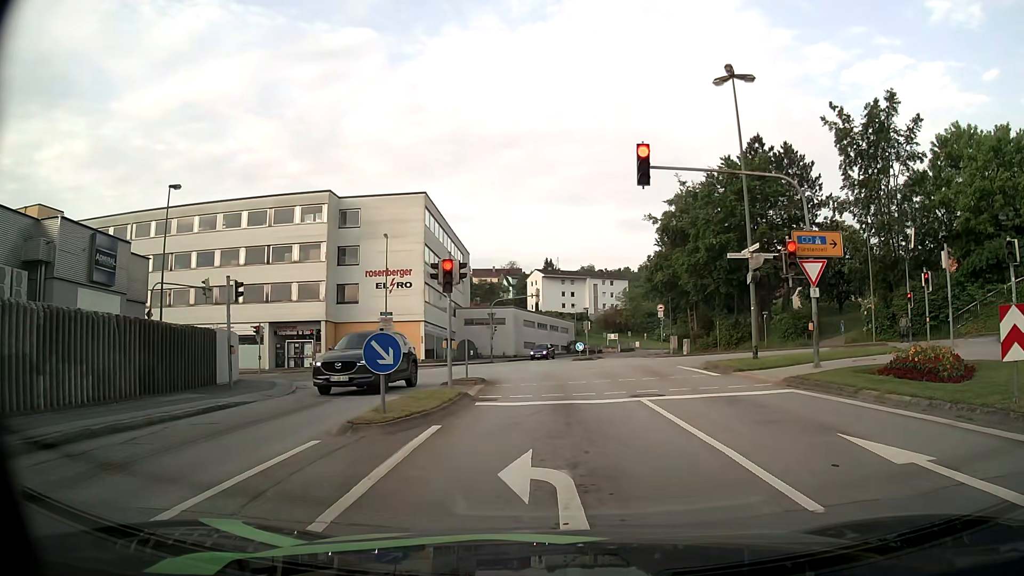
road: tertiary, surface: asphalt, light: Day
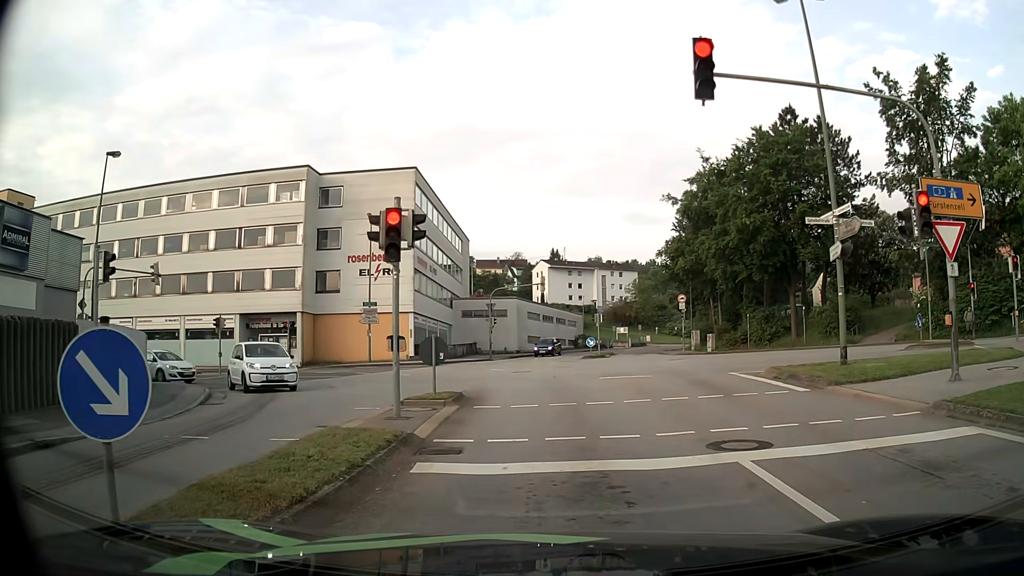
(+0.1, +6.6) m; +1°
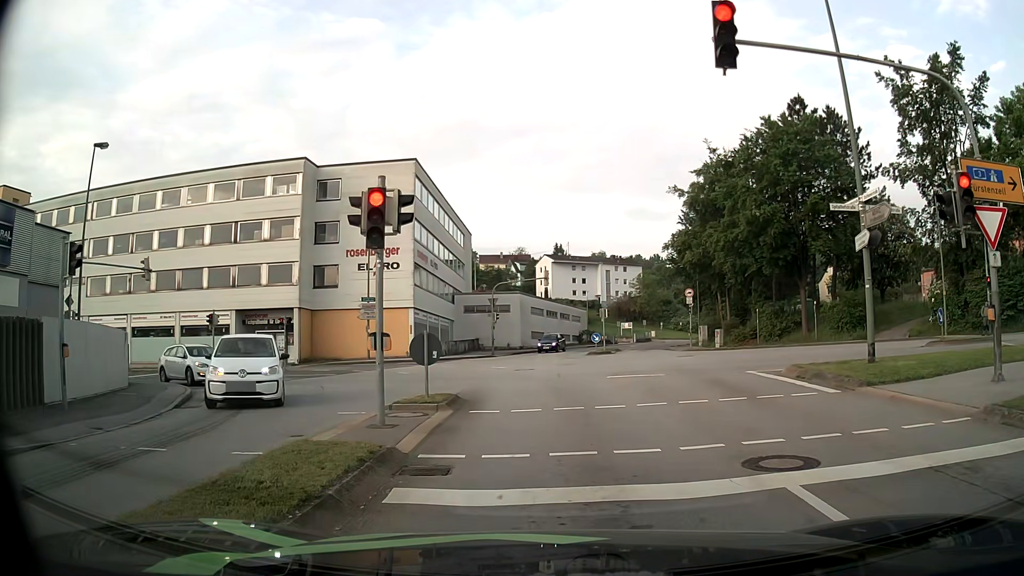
(0.0, +1.3) m; -2°
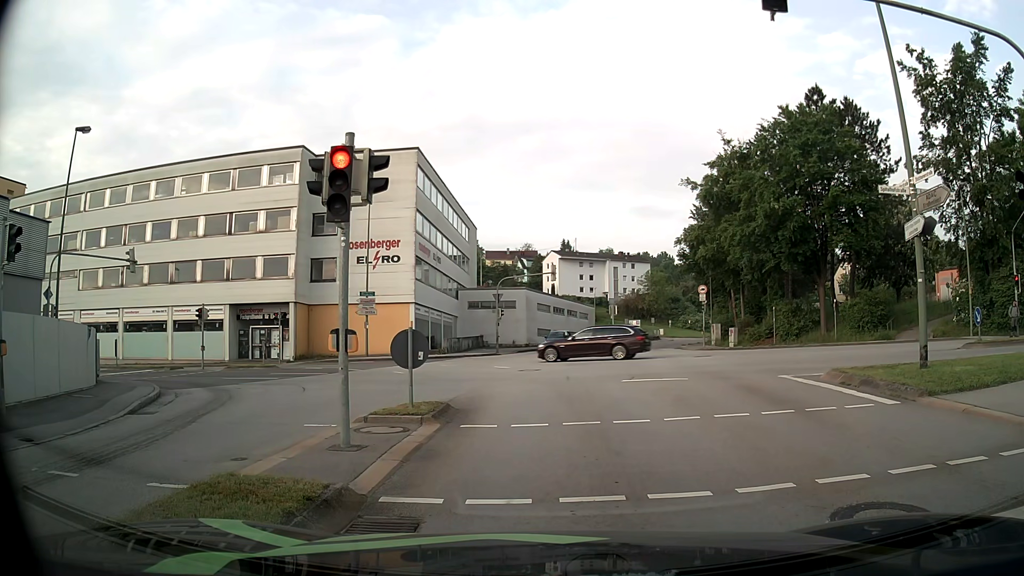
(0.0, +2.0) m; +1°
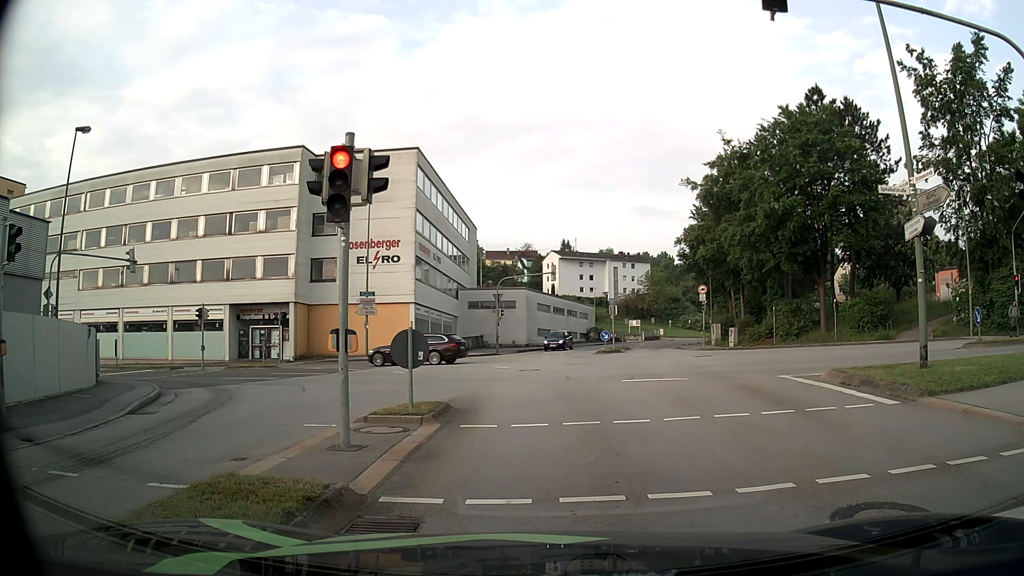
(0.0, 0.0) m; 0°
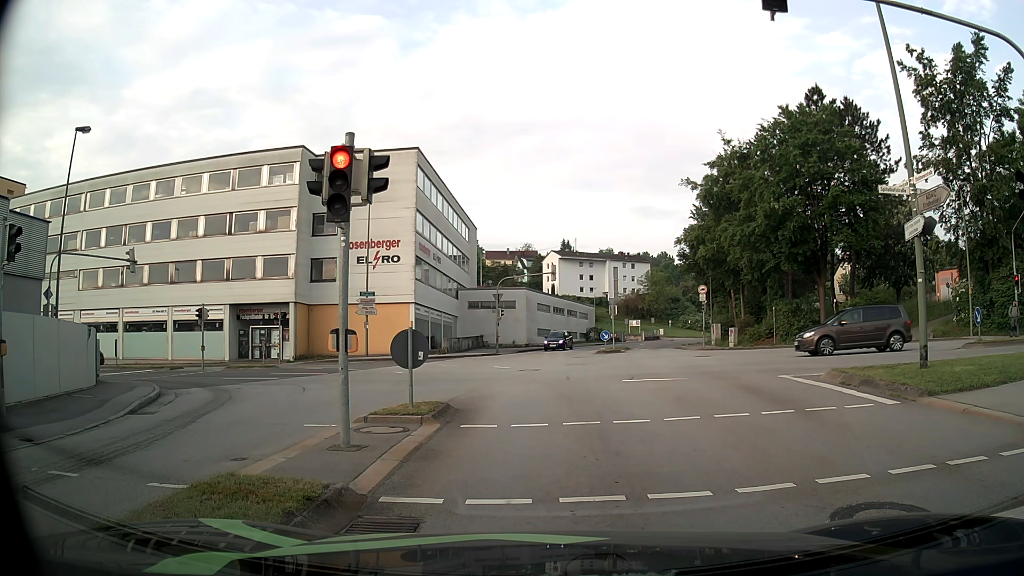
(0.0, 0.0) m; 0°
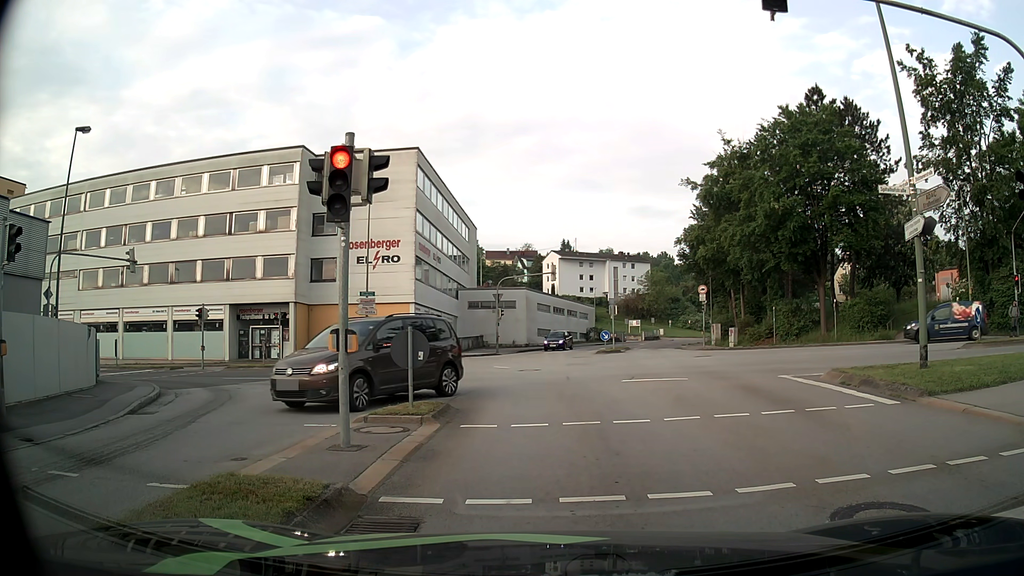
(0.0, 0.0) m; 0°
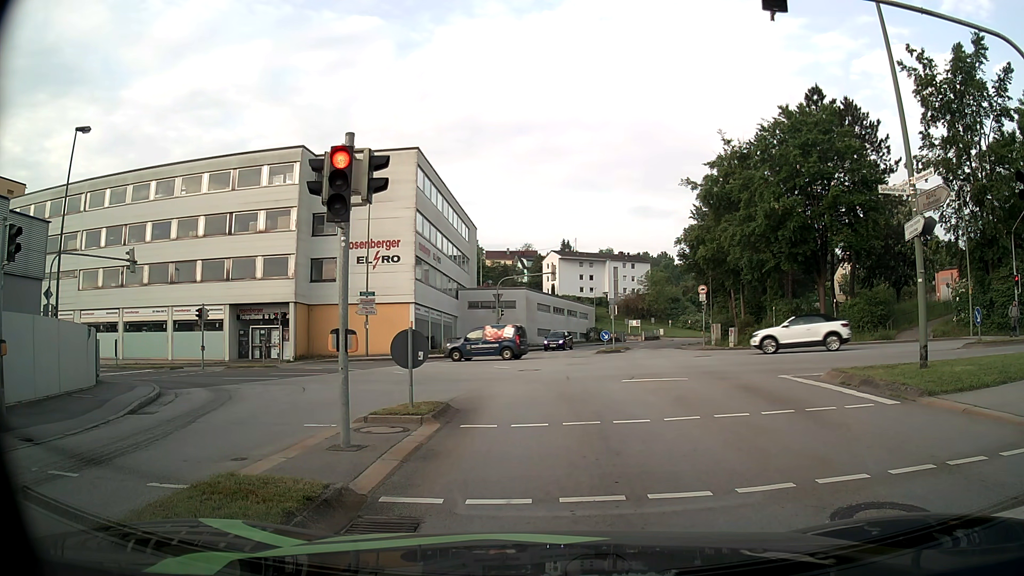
(0.0, 0.0) m; 0°
(0, +10) (0, +20) (-2, +30) (-8, +37) (-18, +39) (-28, +40) (-38, +40) (-48, +40) (-58, +41) (-68, +41) m
